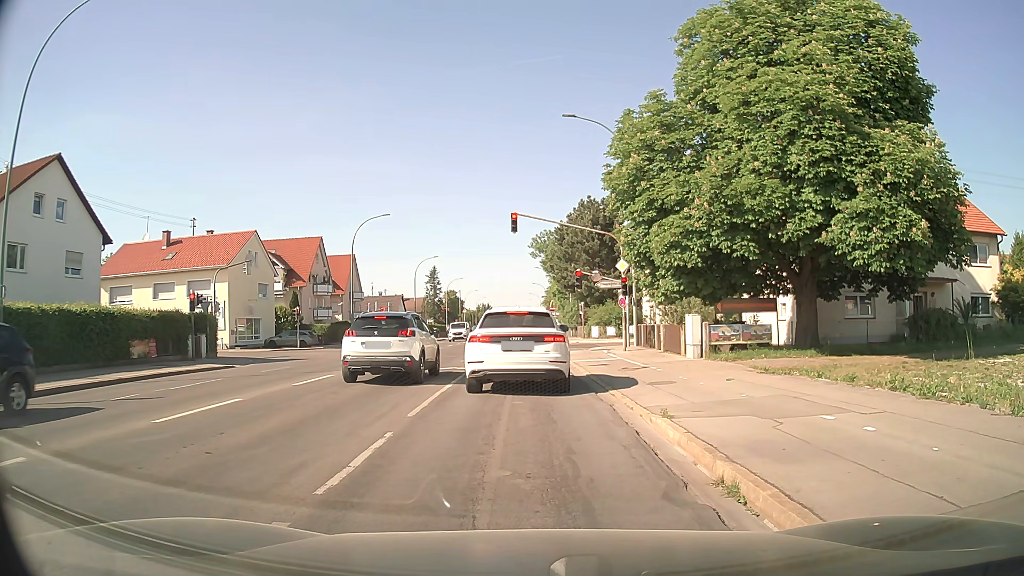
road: secondary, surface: asphalt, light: Day
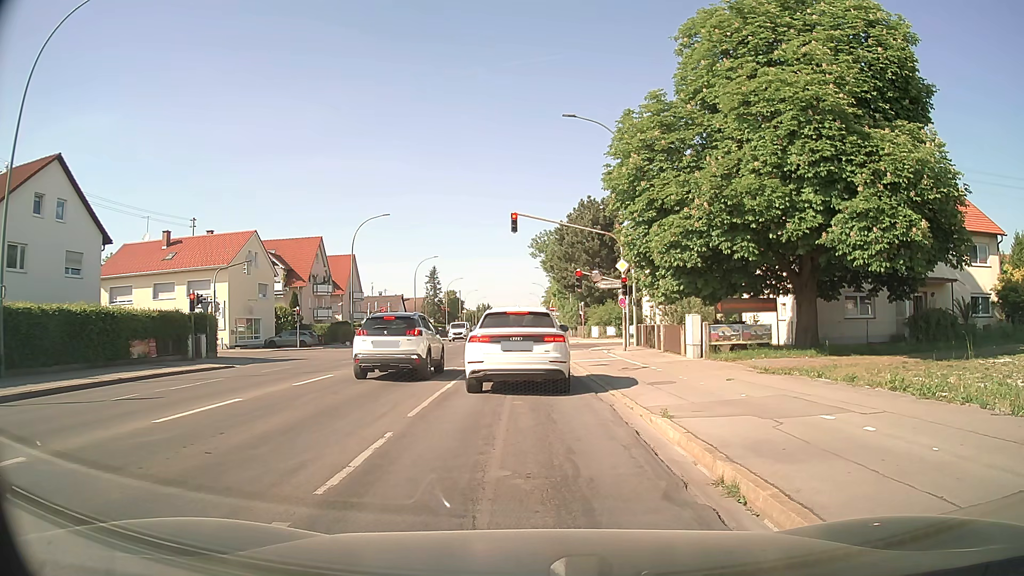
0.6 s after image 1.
(0.0, 0.0) m; 0°
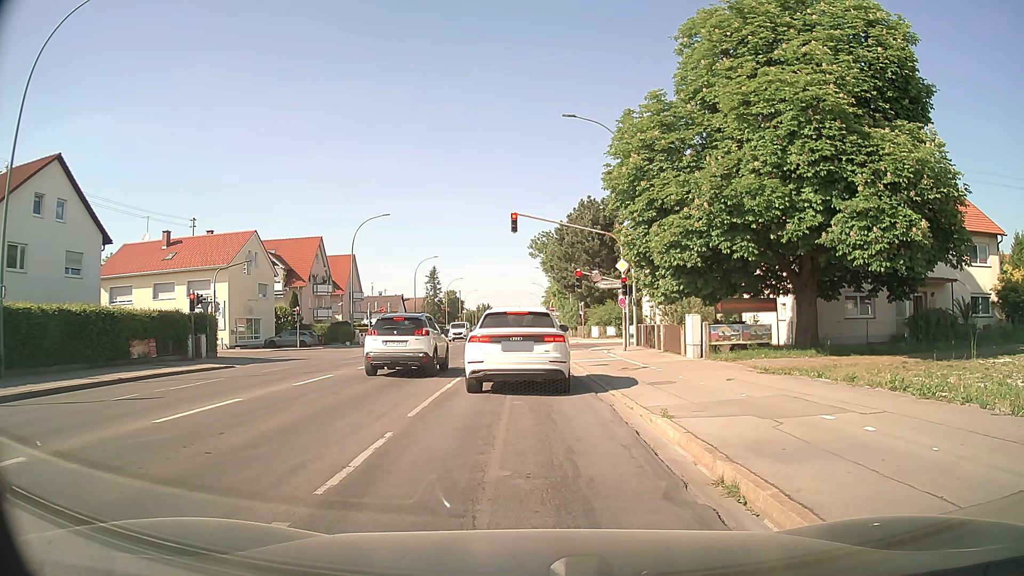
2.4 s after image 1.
(0.0, 0.0) m; 0°
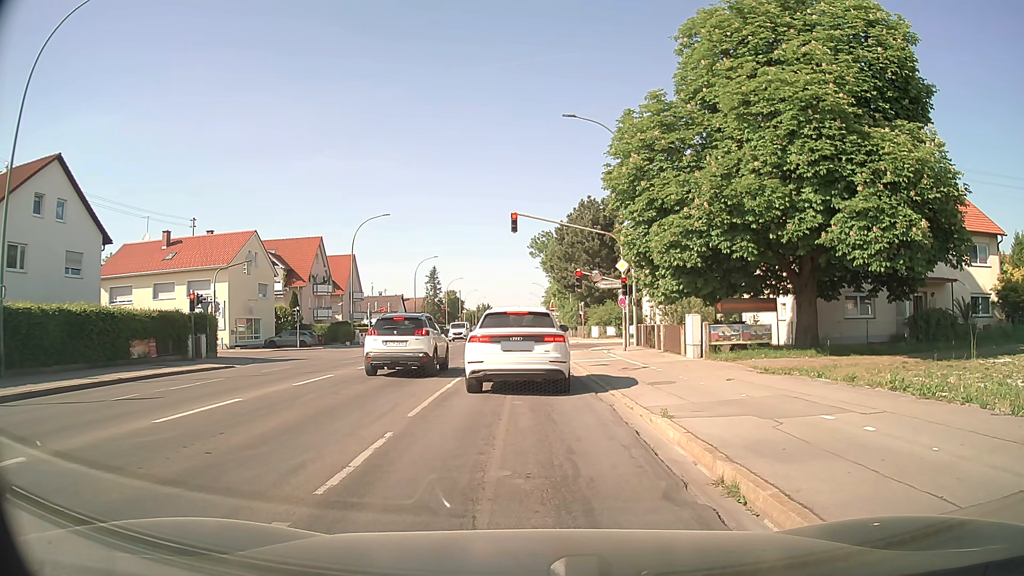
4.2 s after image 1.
(0.0, 0.0) m; 0°
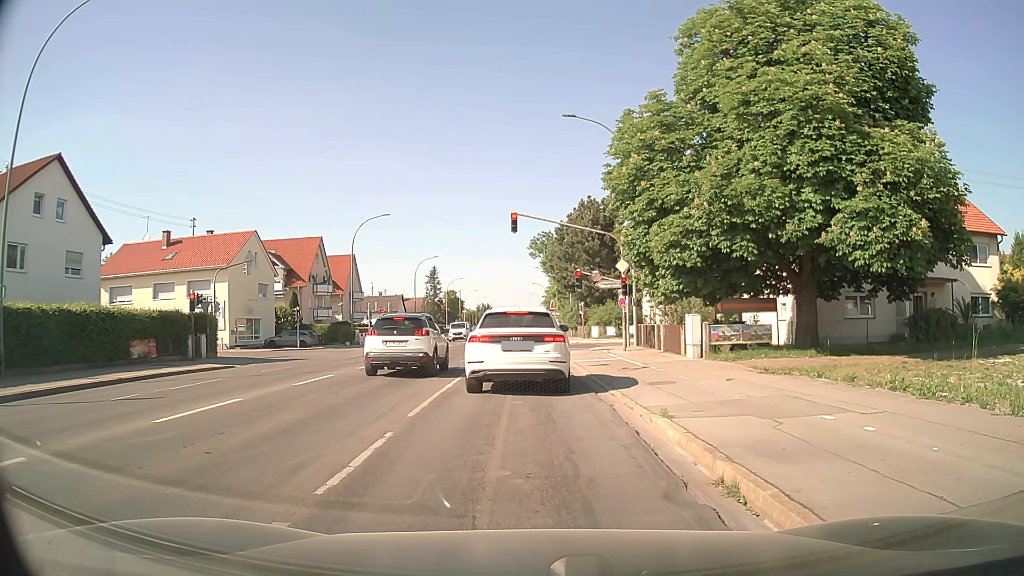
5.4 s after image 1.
(0.0, 0.0) m; 0°
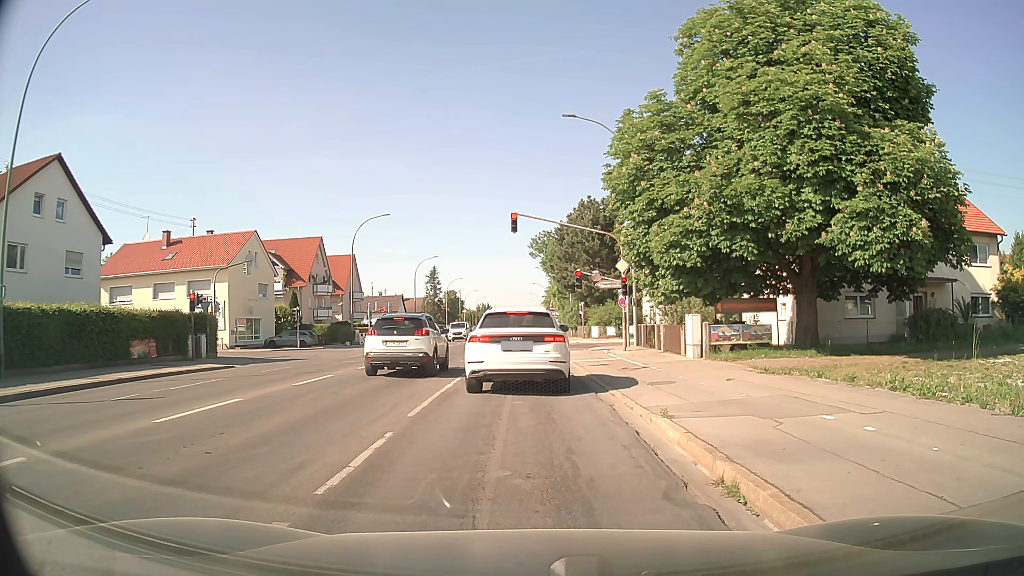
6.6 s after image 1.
(0.0, 0.0) m; 0°
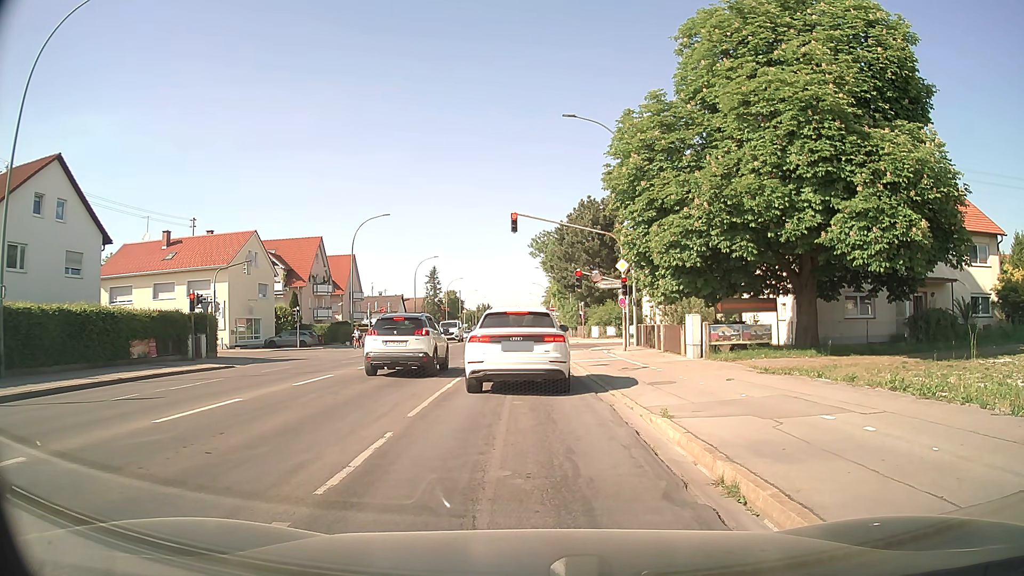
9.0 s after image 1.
(0.0, 0.0) m; 0°
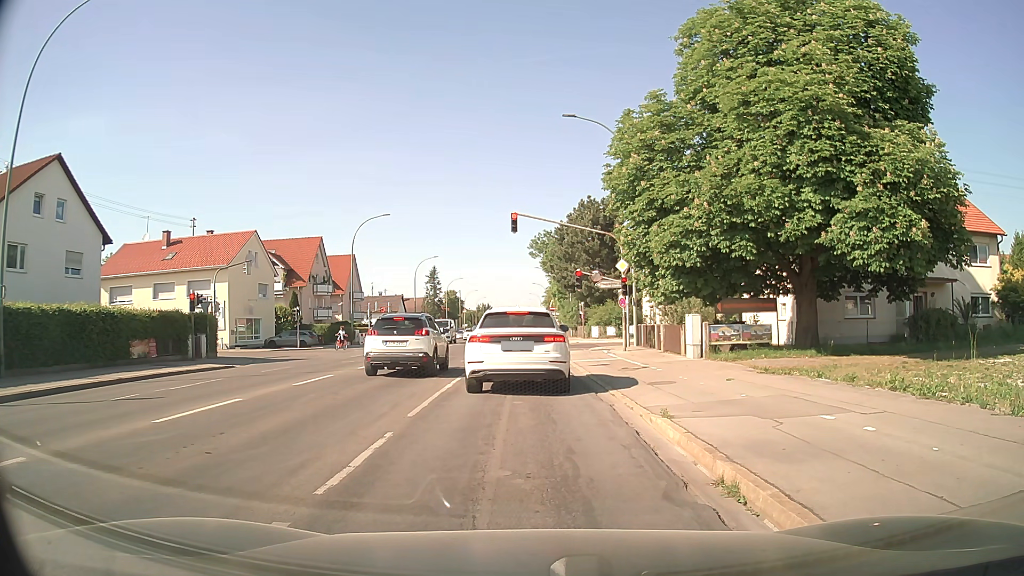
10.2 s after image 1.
(0.0, 0.0) m; 0°
(0, +10) (0, +20) (0, +30) (0, +40) (0, +50) (0, +60) (0, +70) (0, +80) (0, +90) (0, +100) m
